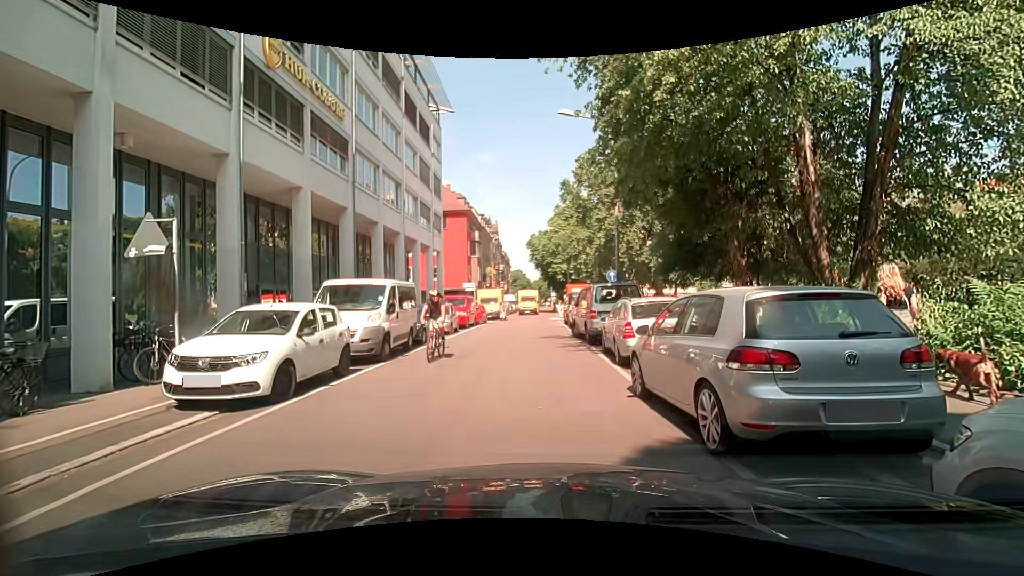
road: residential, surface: asphalt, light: Day
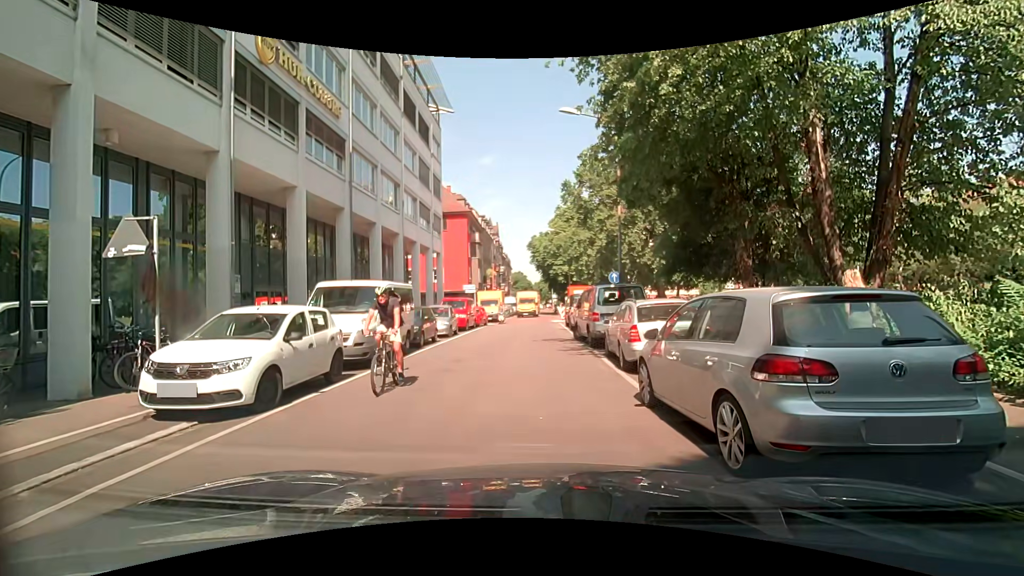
(0.0, +0.5) m; 0°
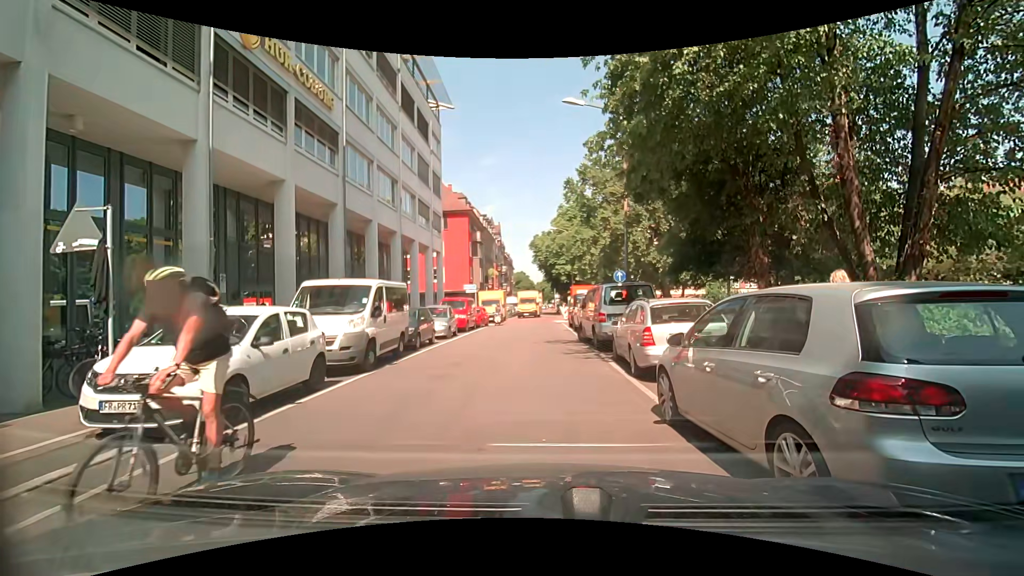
(0.0, +1.0) m; 0°
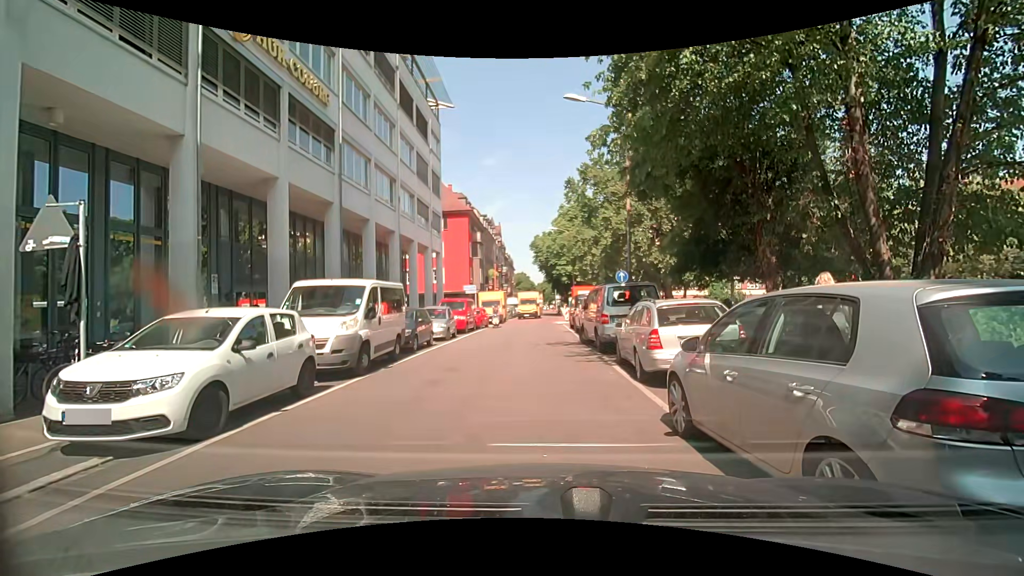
(0.0, +0.5) m; 0°
